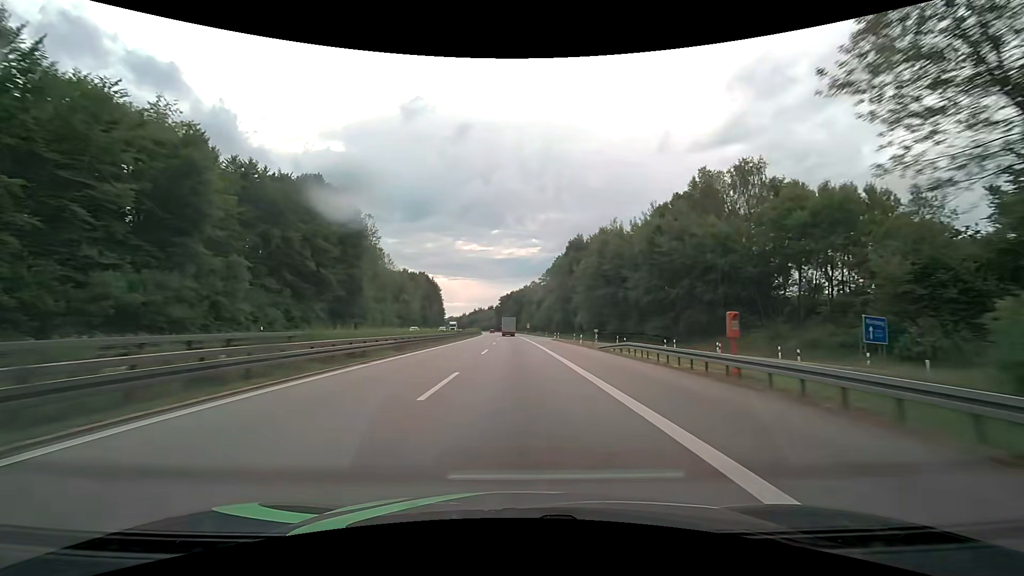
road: motorway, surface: asphalt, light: Day
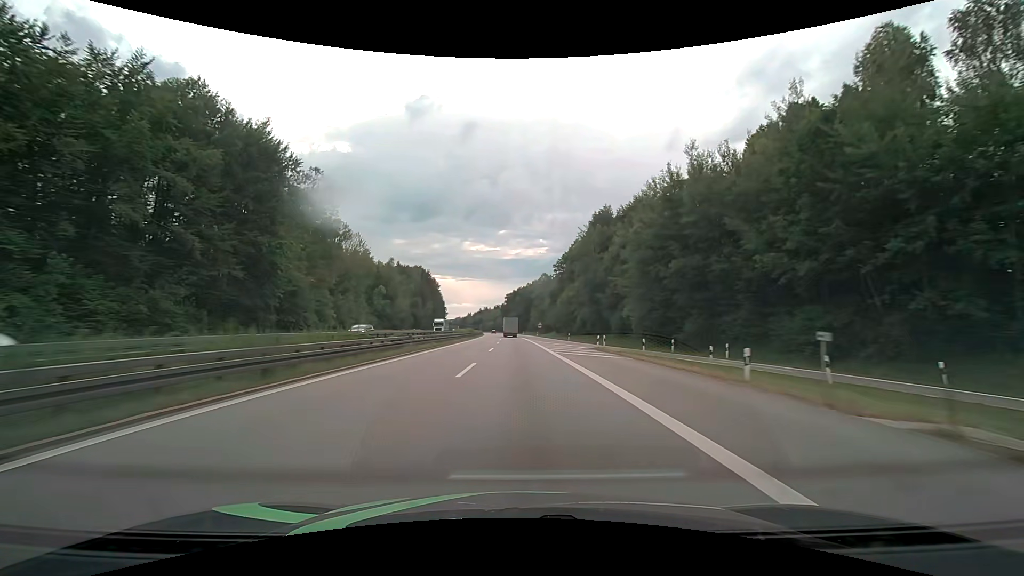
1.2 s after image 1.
(-0.3, +31.7) m; -1°
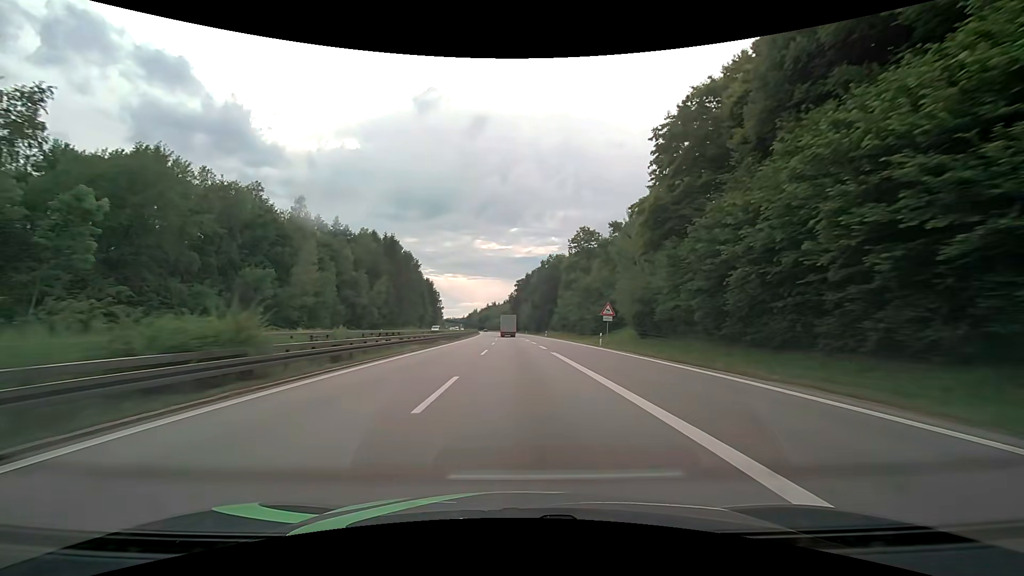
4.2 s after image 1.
(-1.1, +79.2) m; -2°
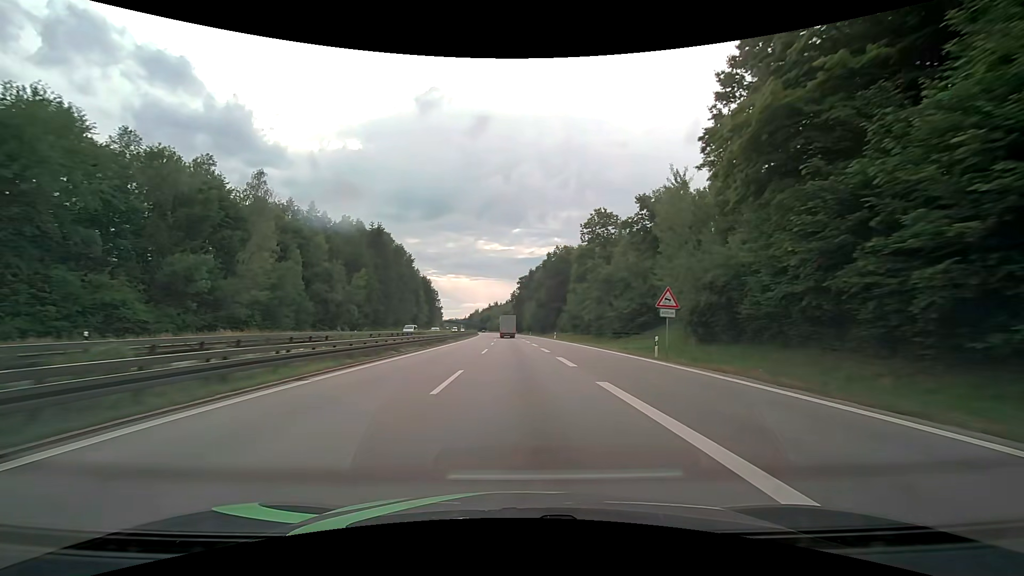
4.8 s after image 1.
(0.0, +15.8) m; 0°
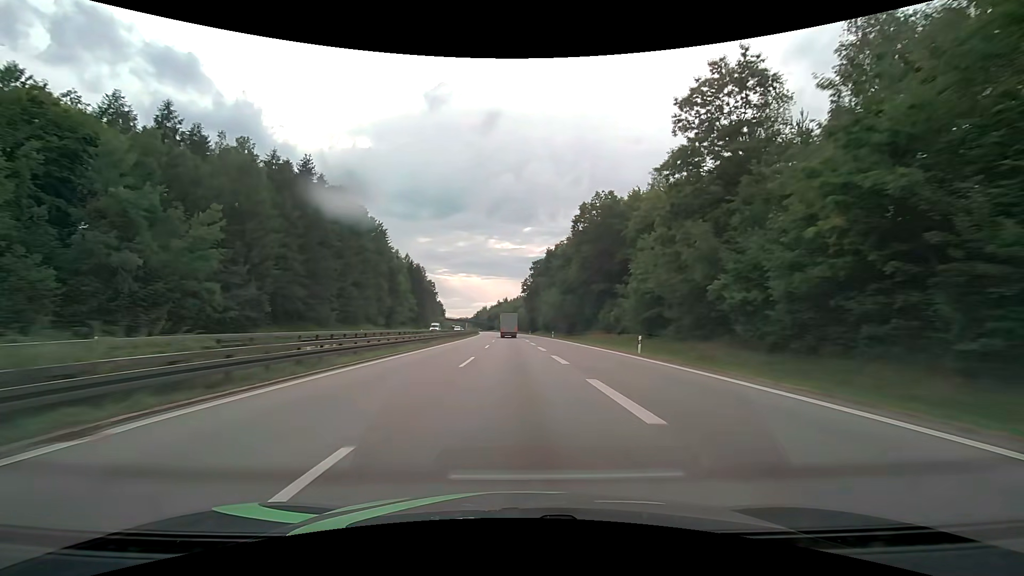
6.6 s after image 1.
(-0.4, +47.3) m; -1°
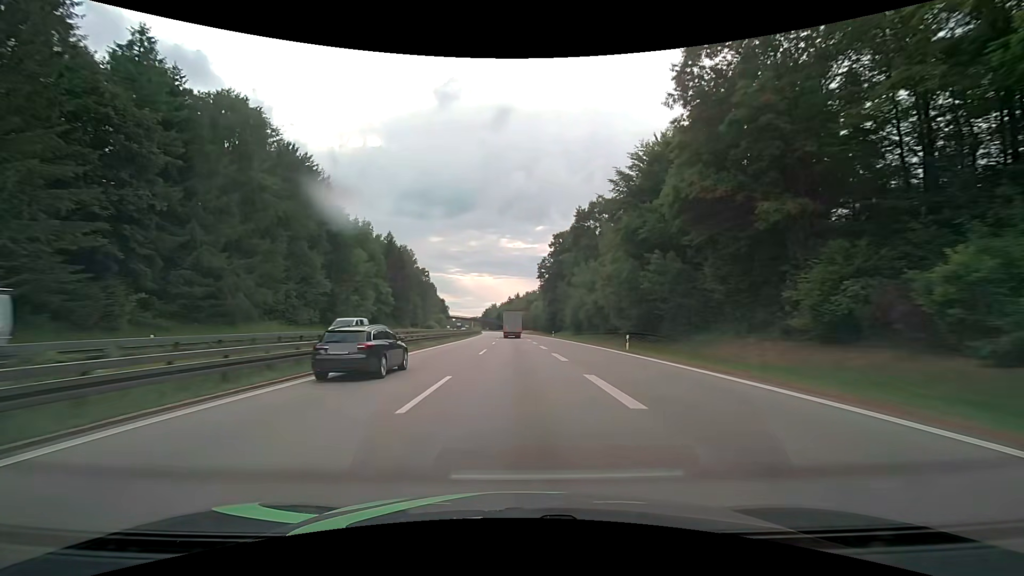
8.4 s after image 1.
(-0.7, +46.5) m; -2°
(0, +10) (0, +20) (0, +30) (0, +40) (-1, +50) (-1, +60) (-1, +70) (-1, +80) (-2, +90) (-2, +100) m
